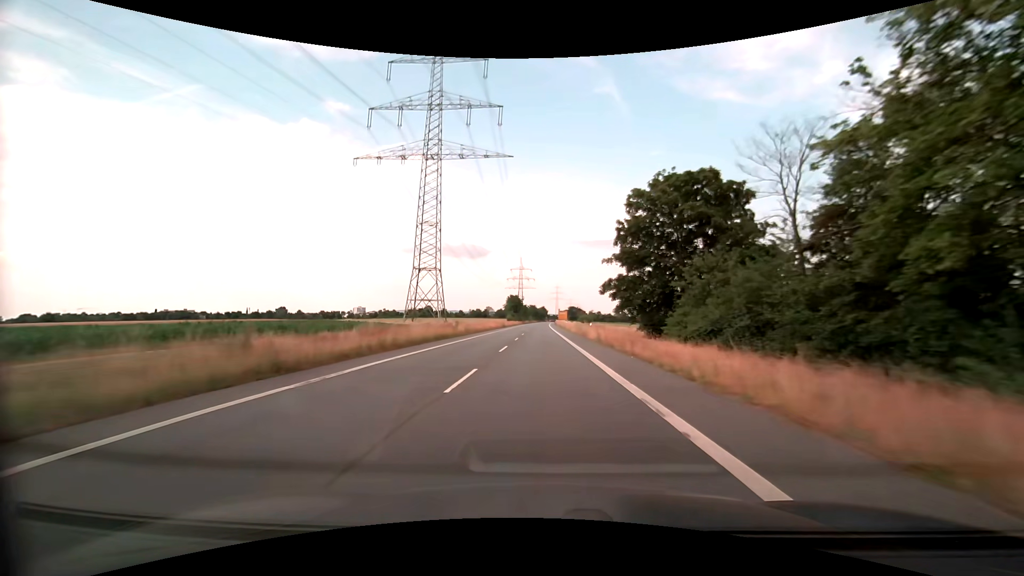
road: secondary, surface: asphalt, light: Day
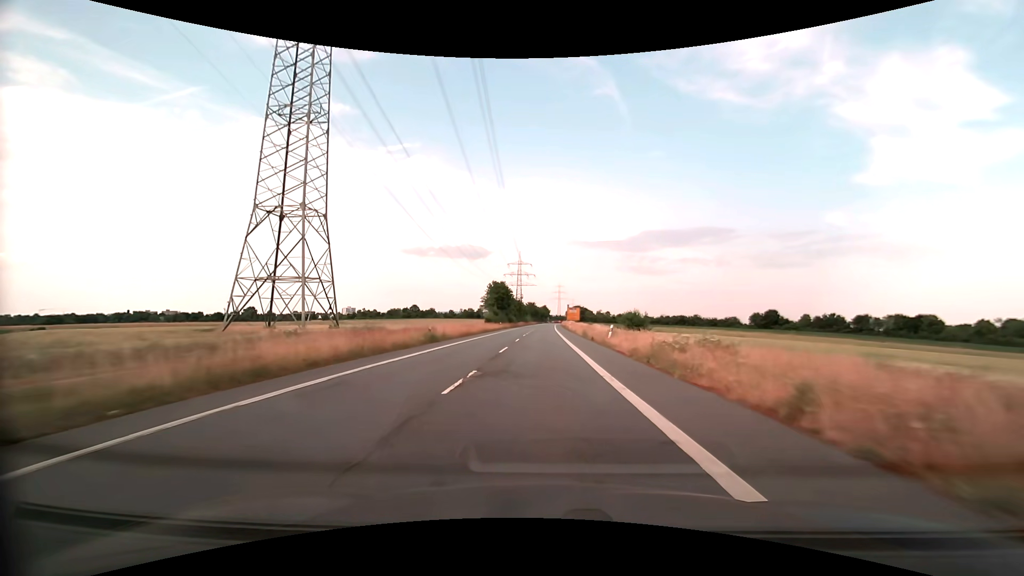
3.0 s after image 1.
(+0.1, +60.0) m; 0°
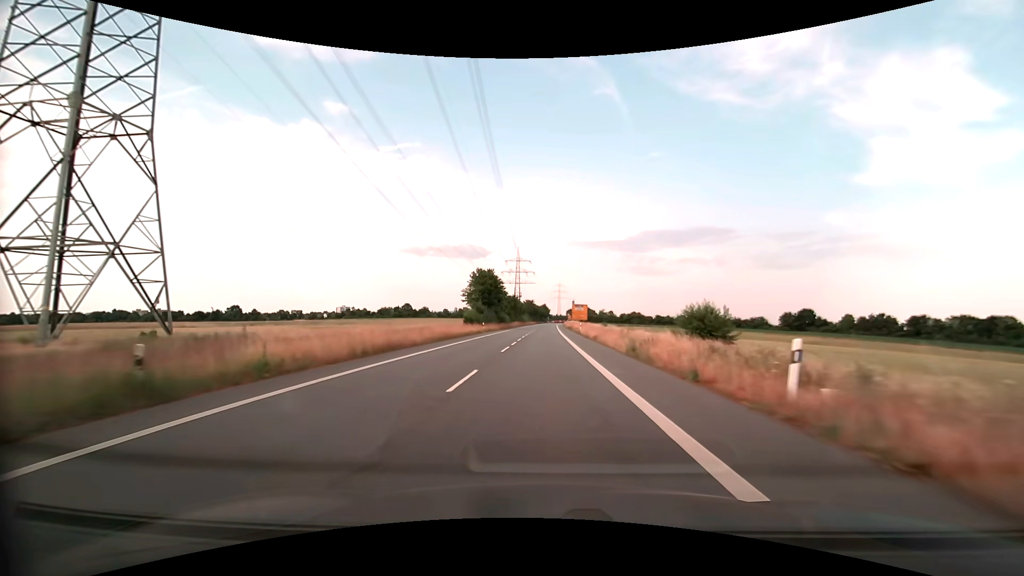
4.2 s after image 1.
(+0.1, +23.8) m; 0°
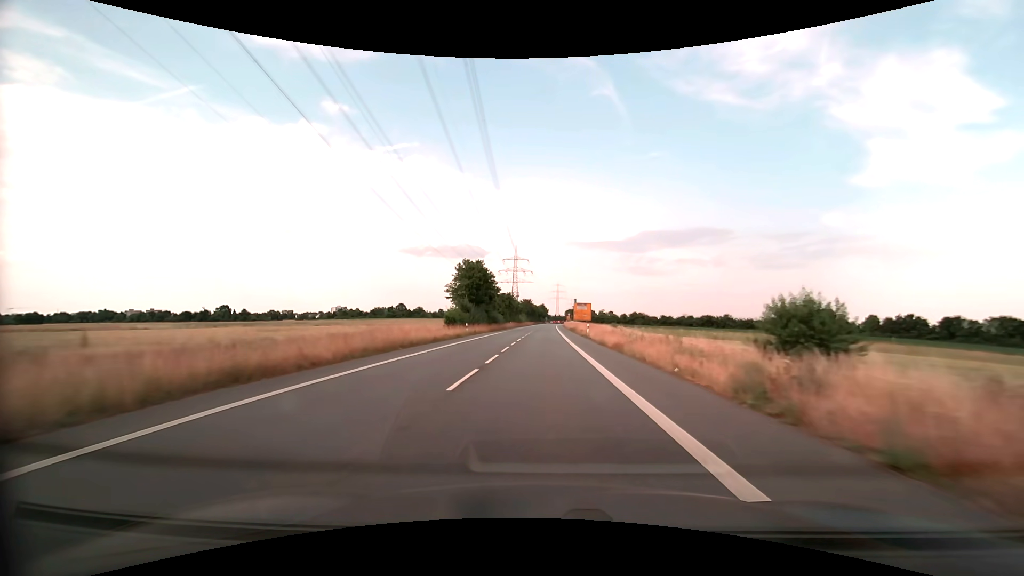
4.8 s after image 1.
(0.0, +11.9) m; 0°
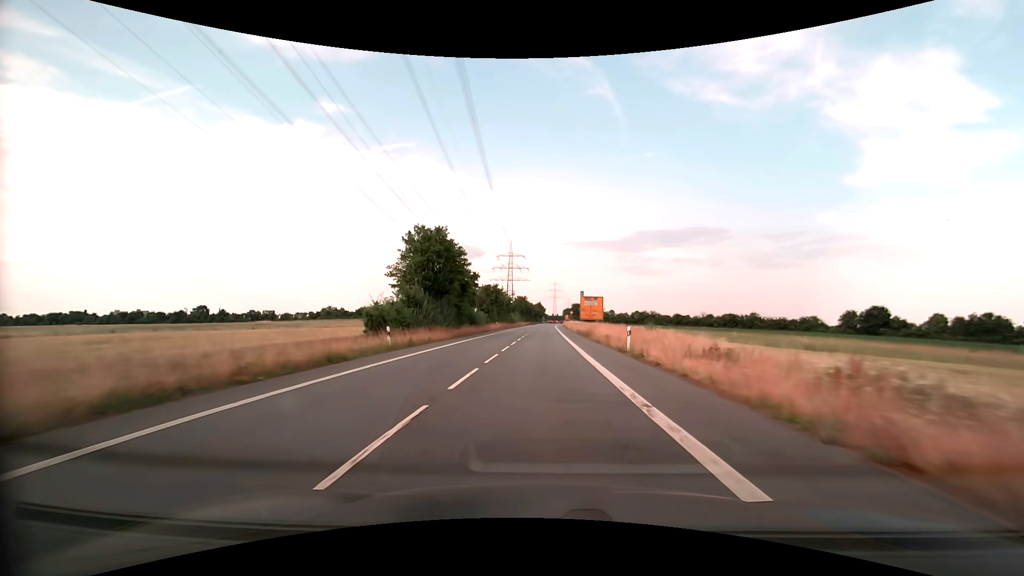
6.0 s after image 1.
(+0.1, +23.8) m; 0°
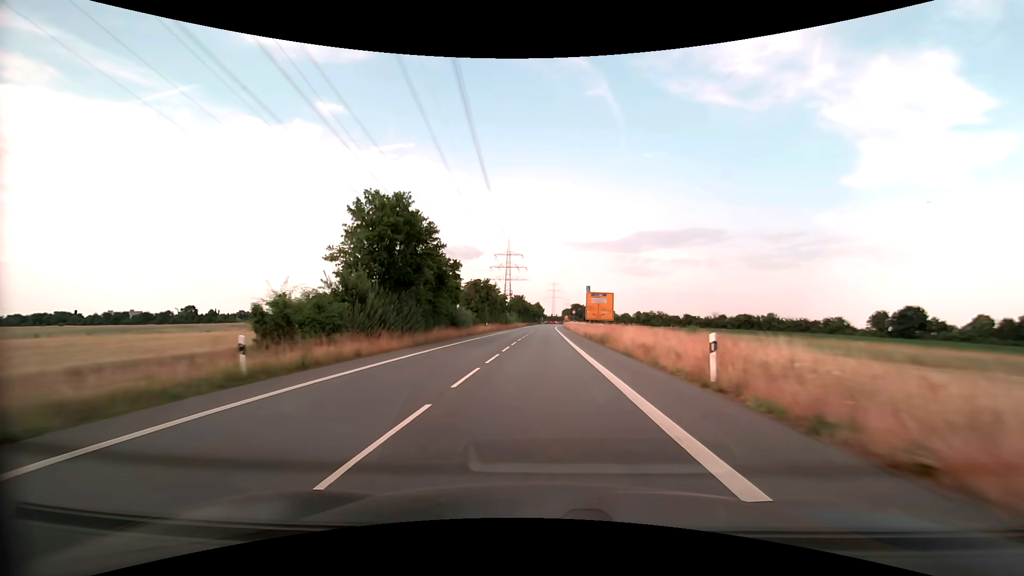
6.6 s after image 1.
(0.0, +11.8) m; 0°
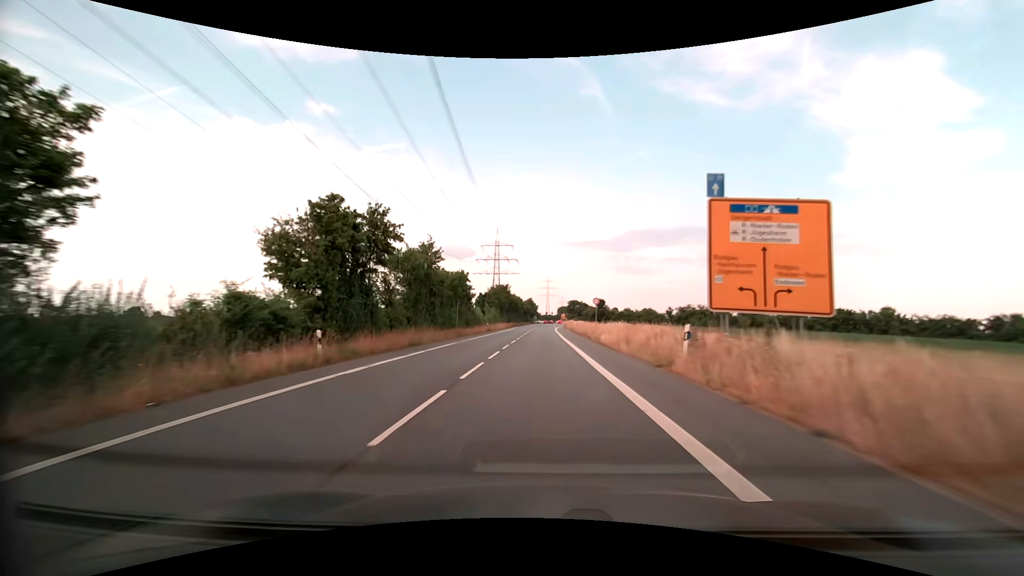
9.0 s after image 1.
(+0.4, +46.5) m; +1°
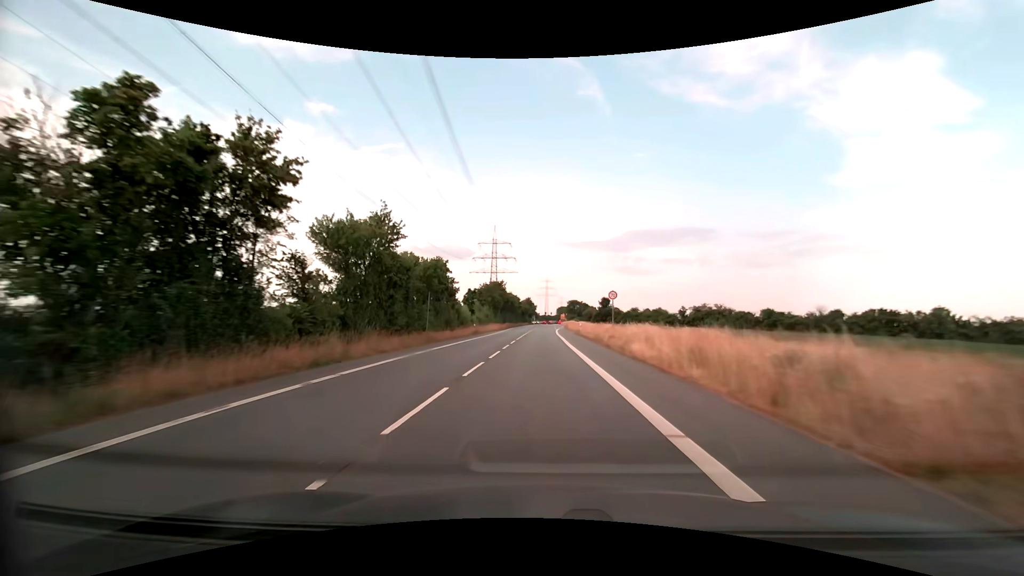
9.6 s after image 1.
(0.0, +11.4) m; 0°
(0, +10) (0, +20) (0, +30) (0, +40) (0, +50) (0, +60) (+1, +70) (+1, +80) (+1, +90) (+2, +100) m
